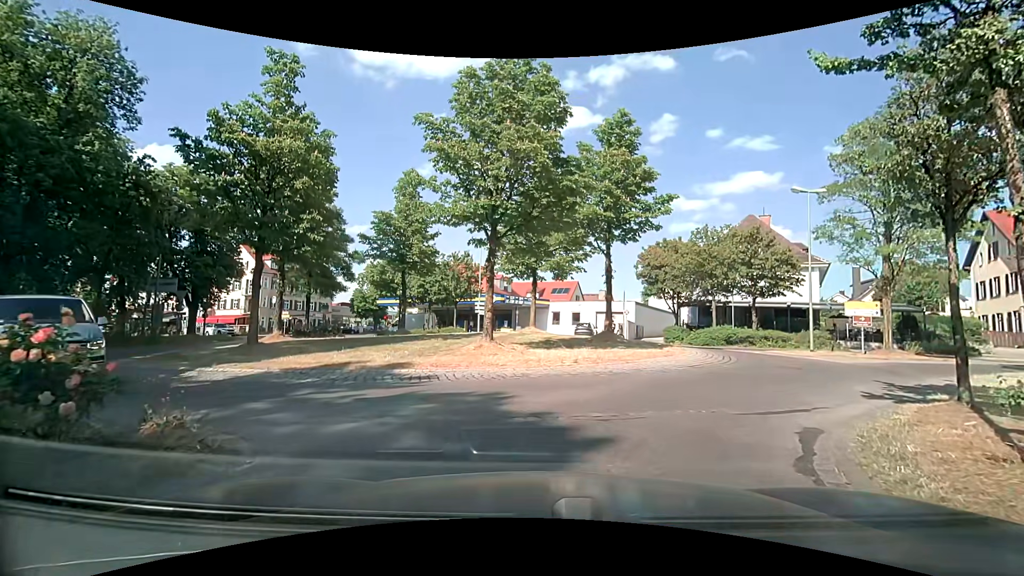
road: secondary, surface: asphalt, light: Day
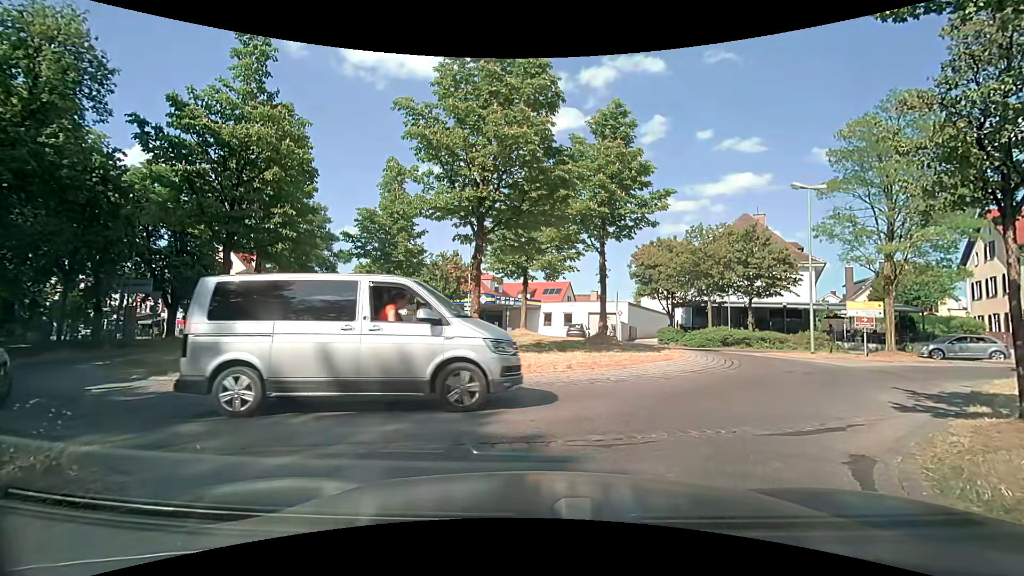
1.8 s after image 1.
(0.0, +1.1) m; 0°
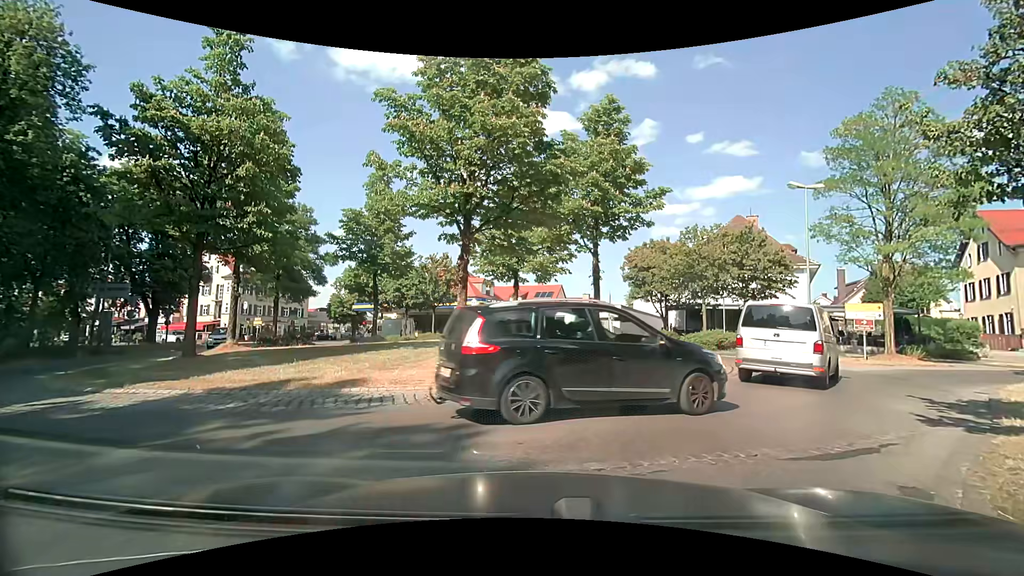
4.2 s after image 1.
(0.0, +0.9) m; 0°
